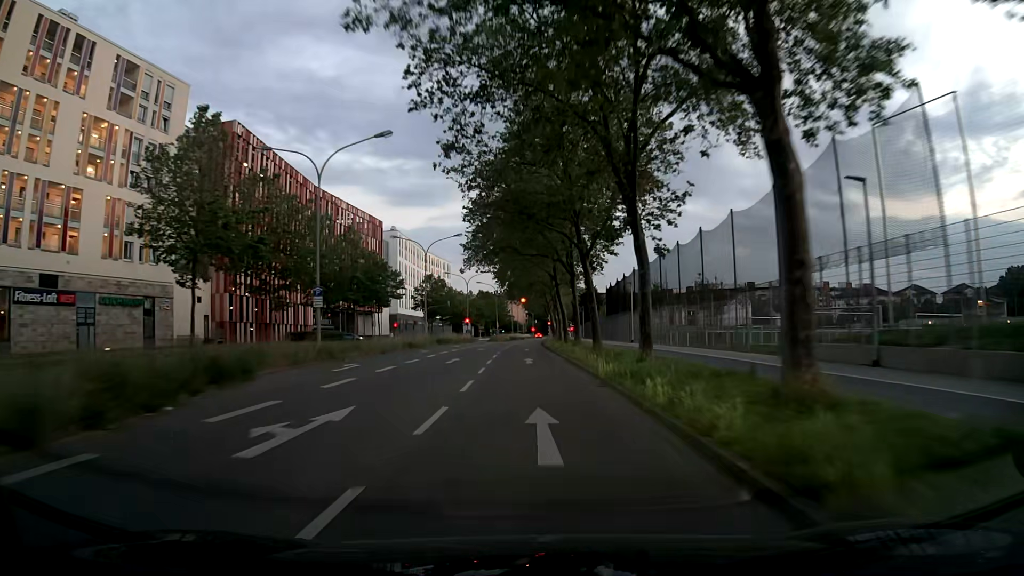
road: secondary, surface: asphalt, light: Dusk
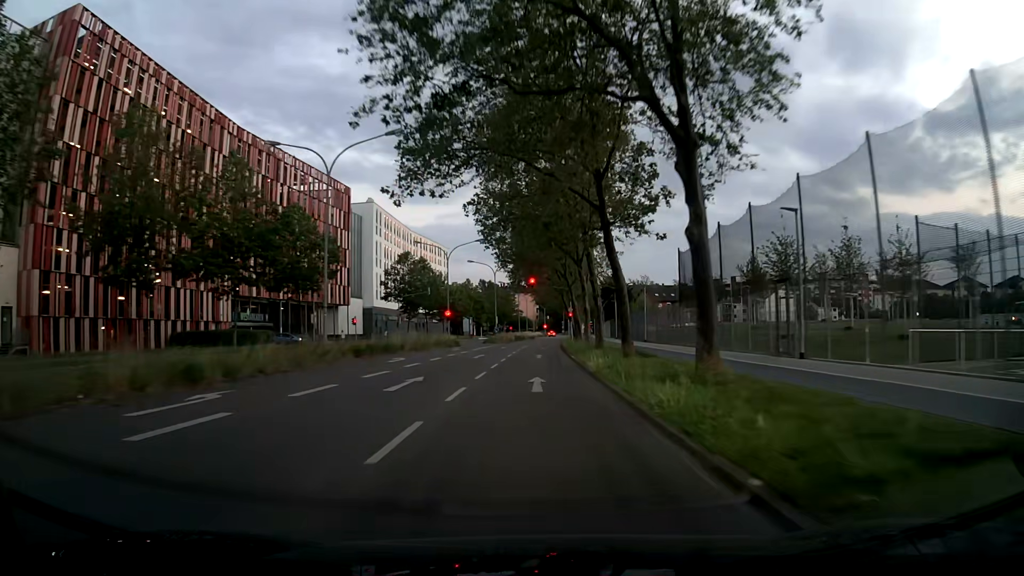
(-0.1, +31.8) m; -1°
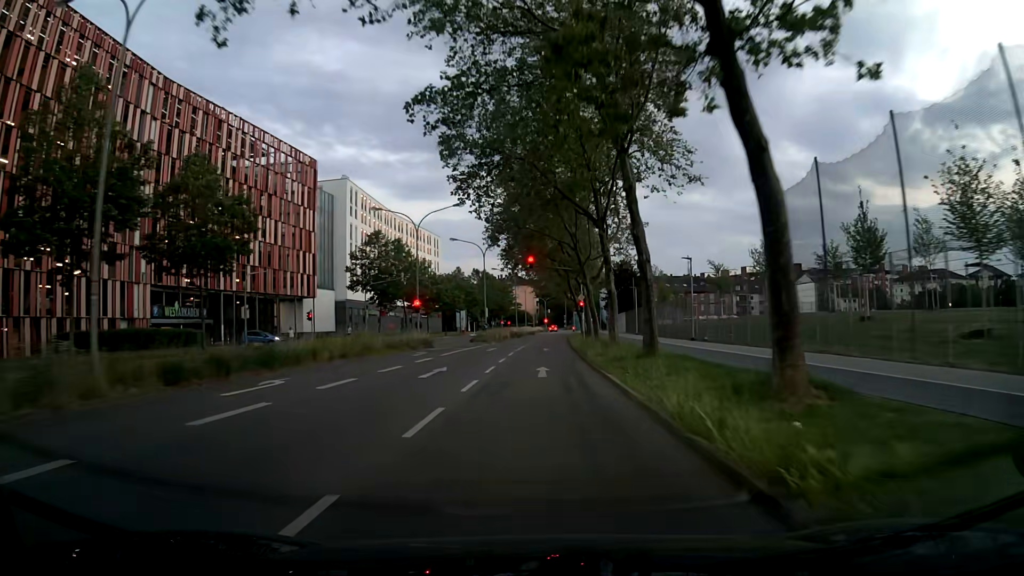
(+0.1, +16.3) m; +1°
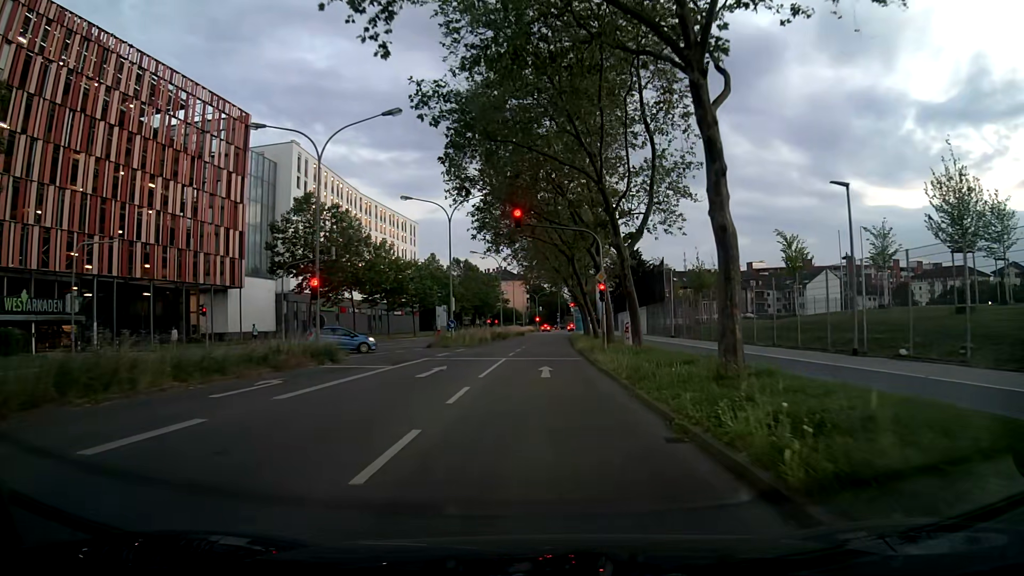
(-0.1, +20.4) m; +2°
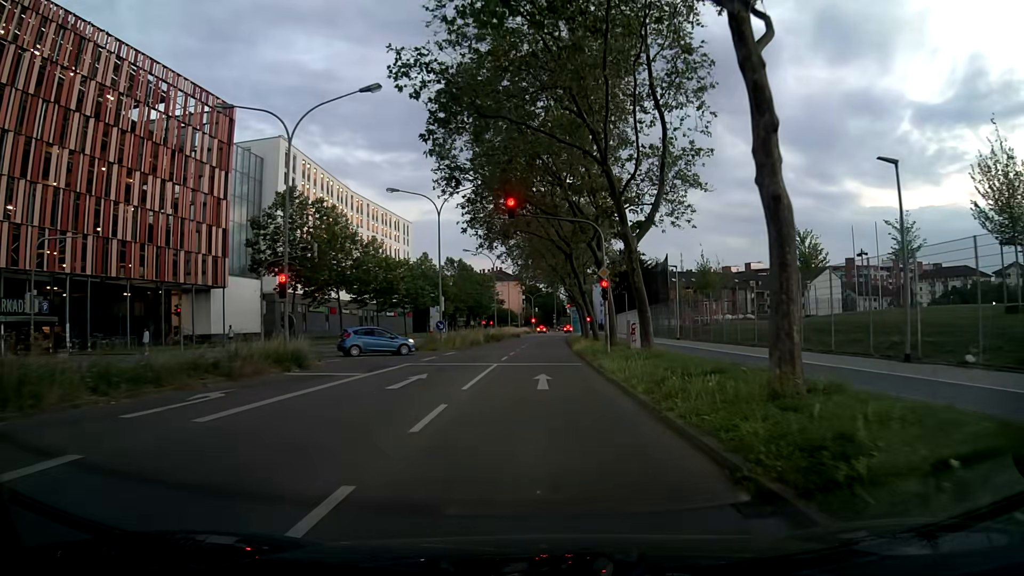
(0.0, +3.0) m; -1°
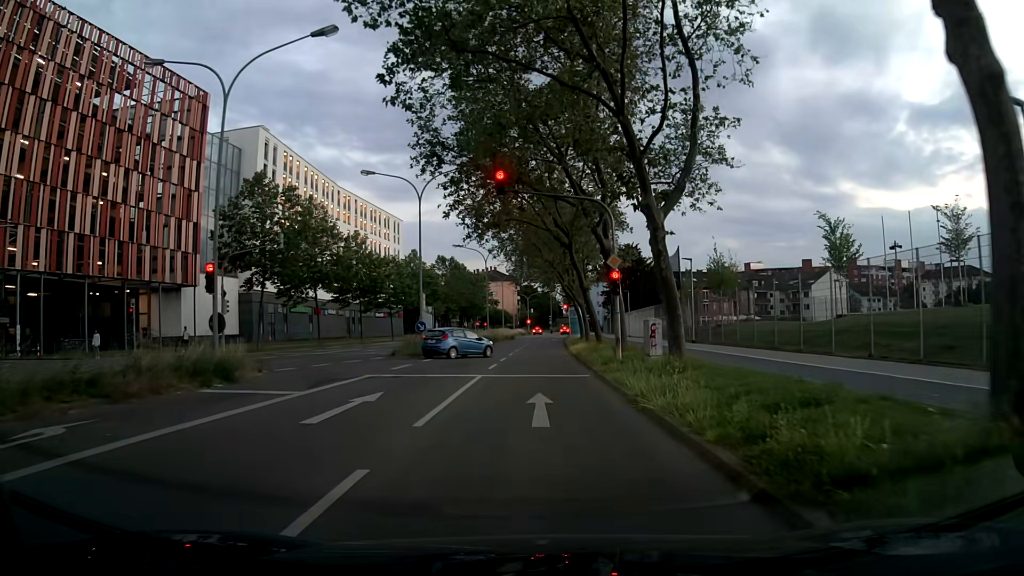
(0.0, +5.2) m; +1°
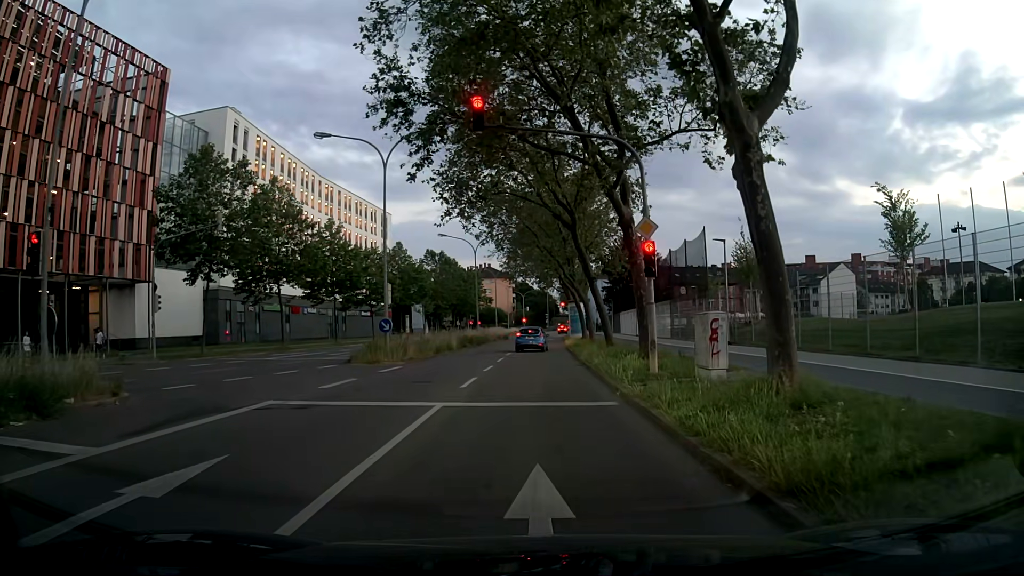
(0.0, +7.3) m; 0°
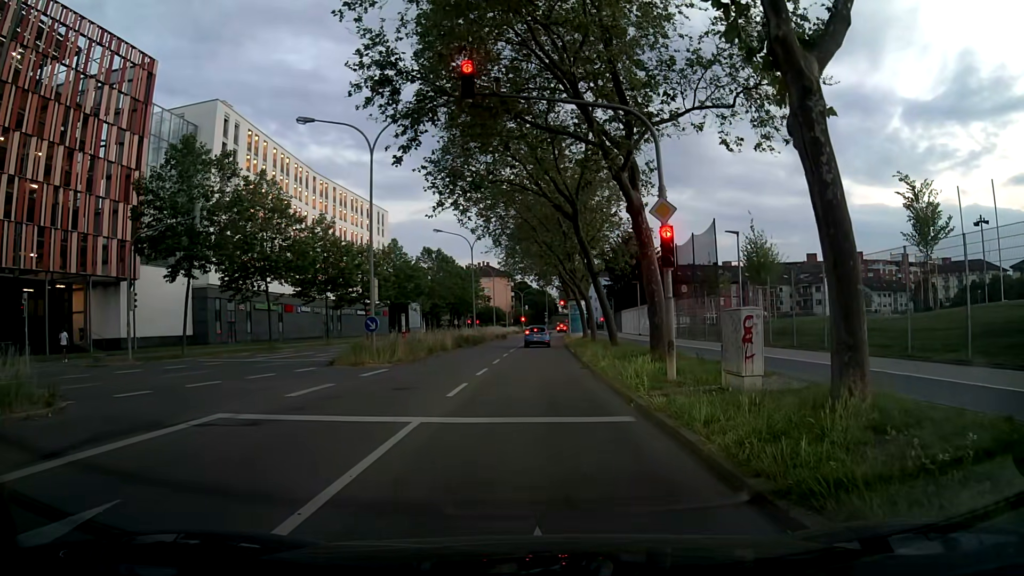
(0.0, +2.1) m; -2°
